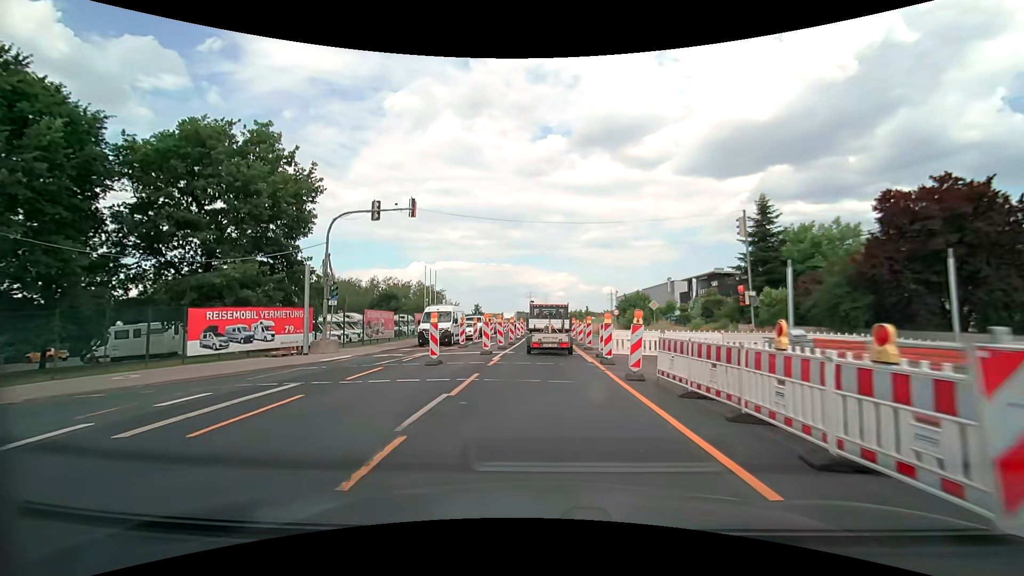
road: secondary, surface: asphalt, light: Day
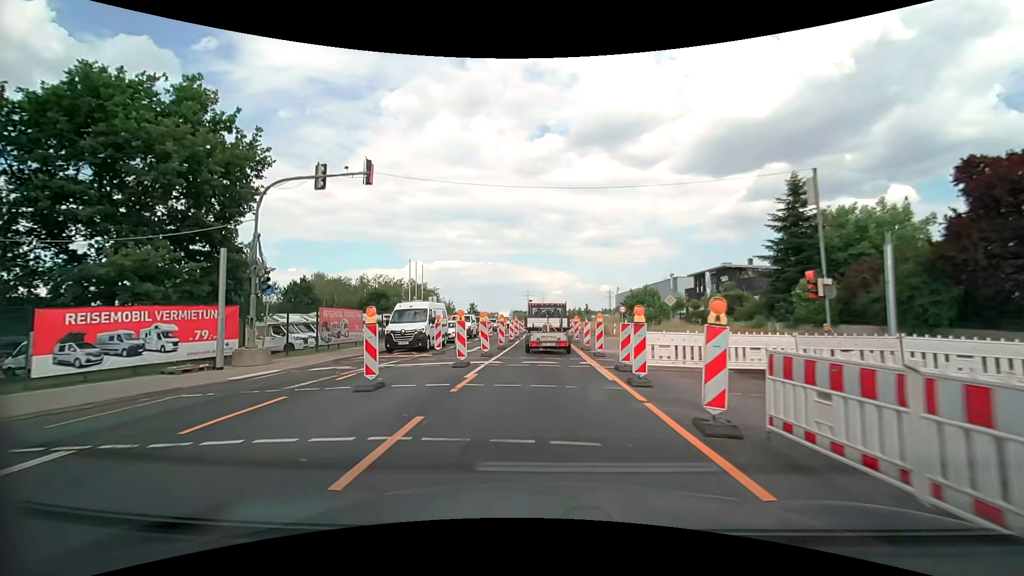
(0.0, +5.7) m; +1°
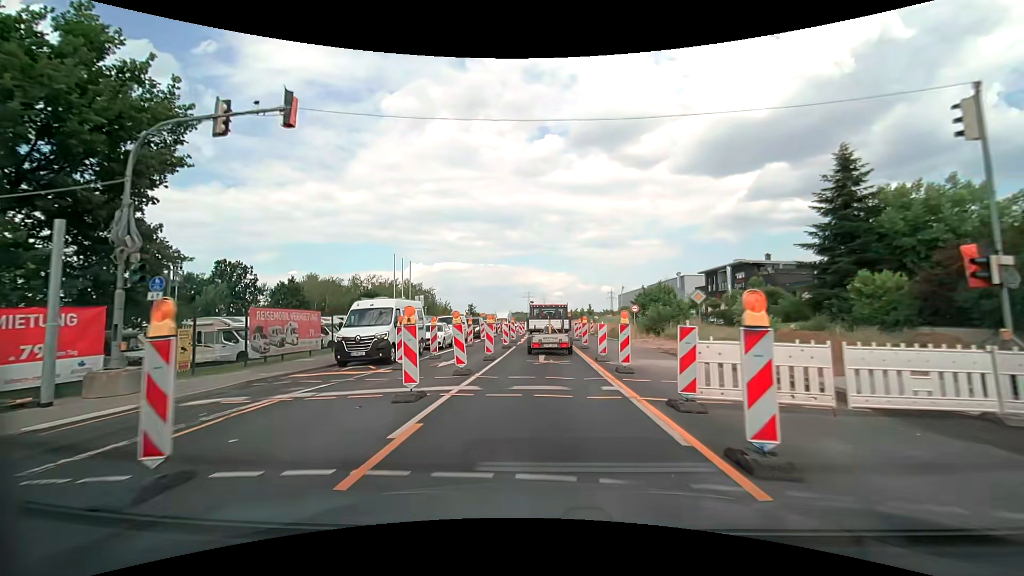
(0.0, +5.8) m; -1°
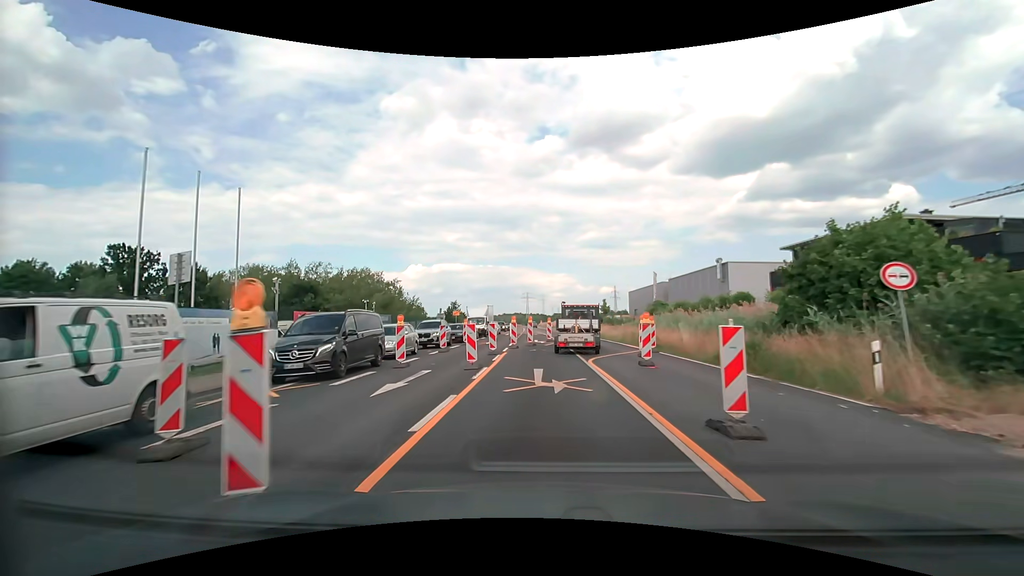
(+0.1, +30.0) m; 0°
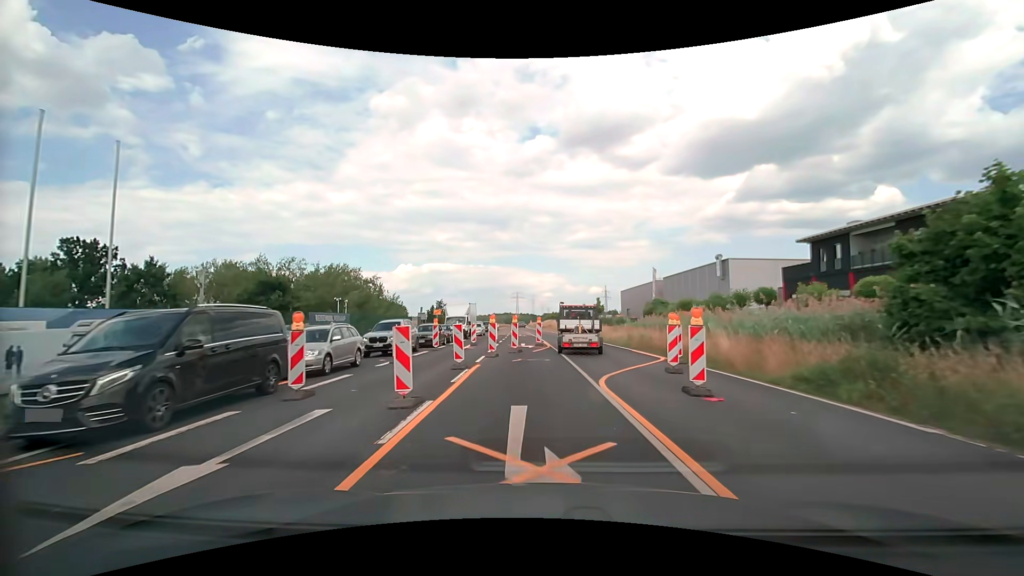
(0.0, +6.2) m; +1°
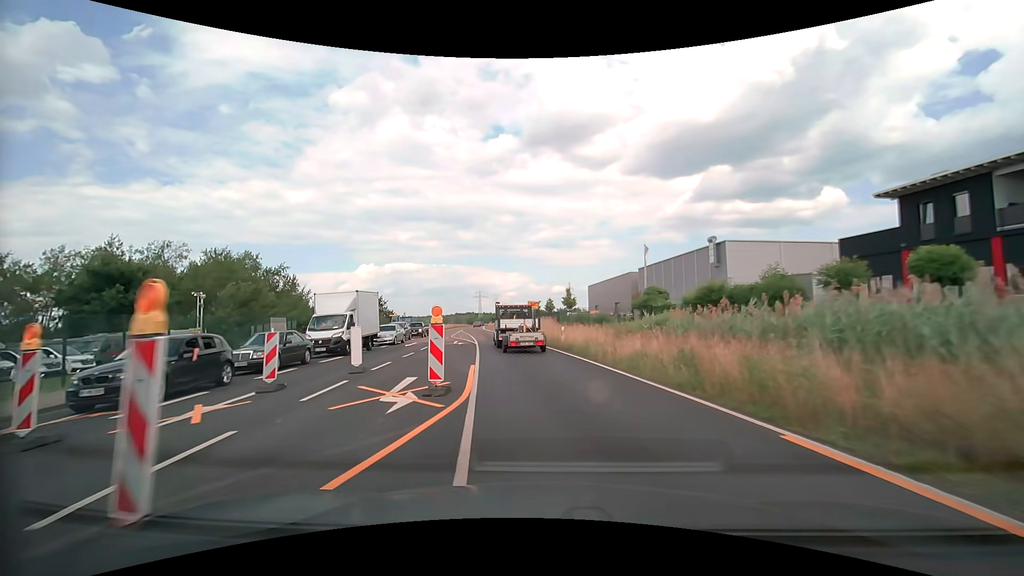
(+1.1, +19.1) m; +5°
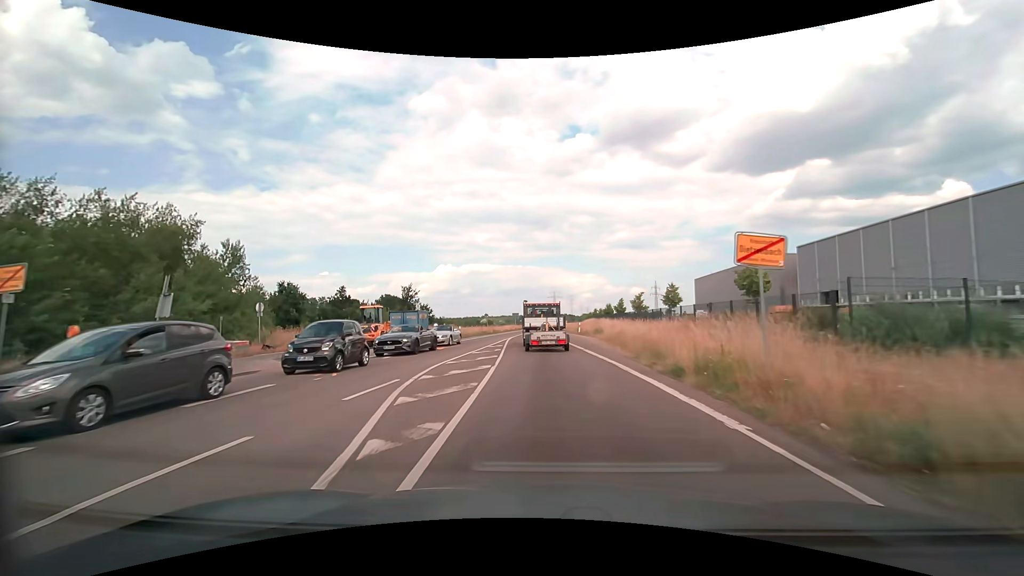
(-3.5, +35.1) m; -9°
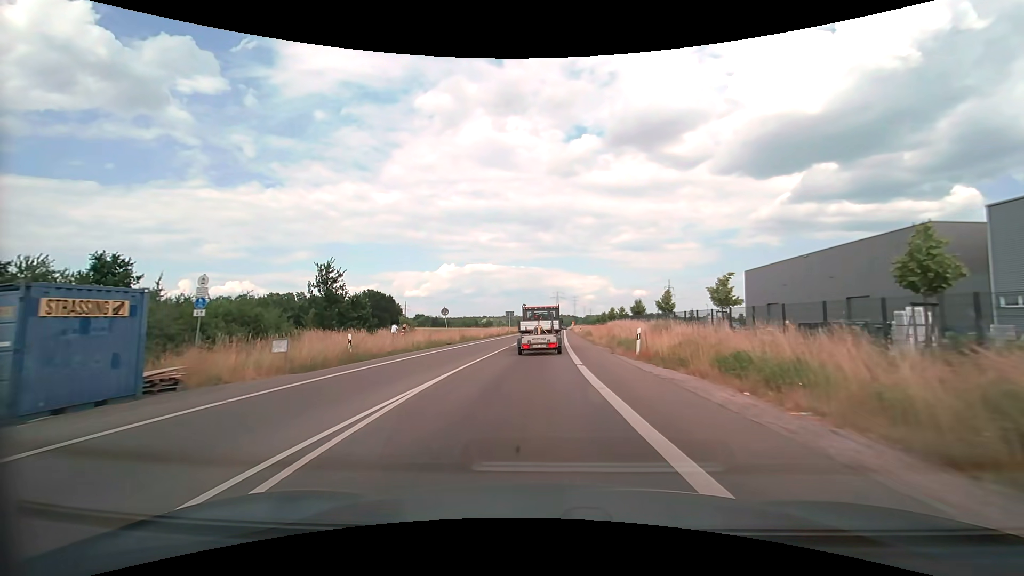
(-0.1, +30.7) m; 0°
(0, +10) (0, +20) (0, +30) (0, +40) (0, +50) (+1, +60) (+1, +70) (+1, +80) (+2, +90) (+2, +100) m
